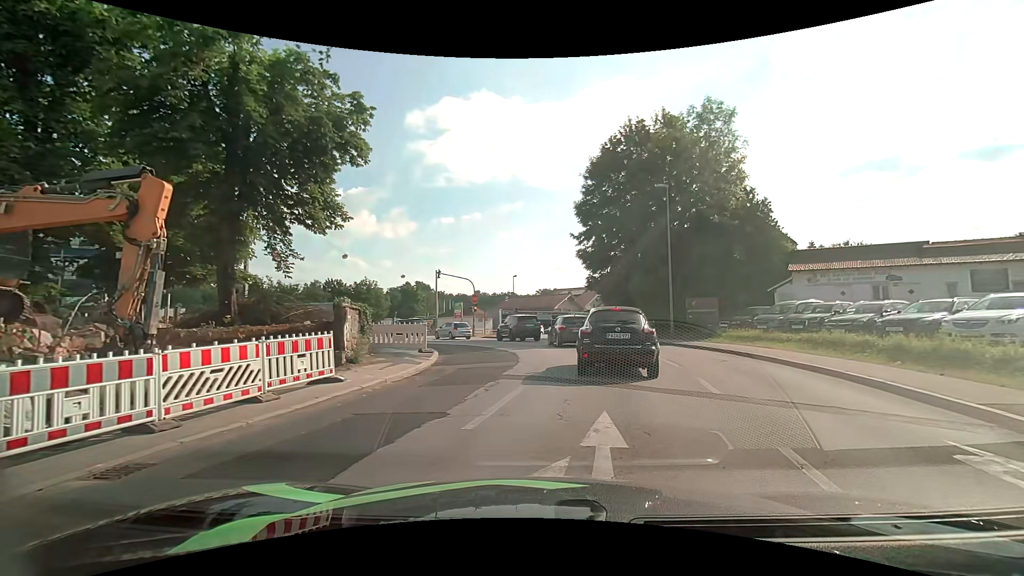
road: tertiary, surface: asphalt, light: Day
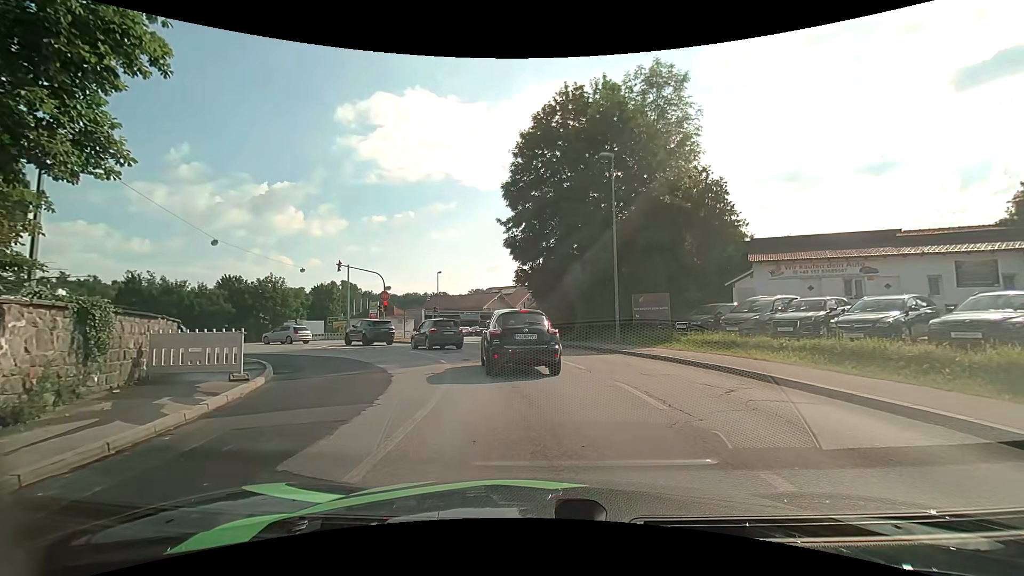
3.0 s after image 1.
(+0.8, +7.2) m; +8°
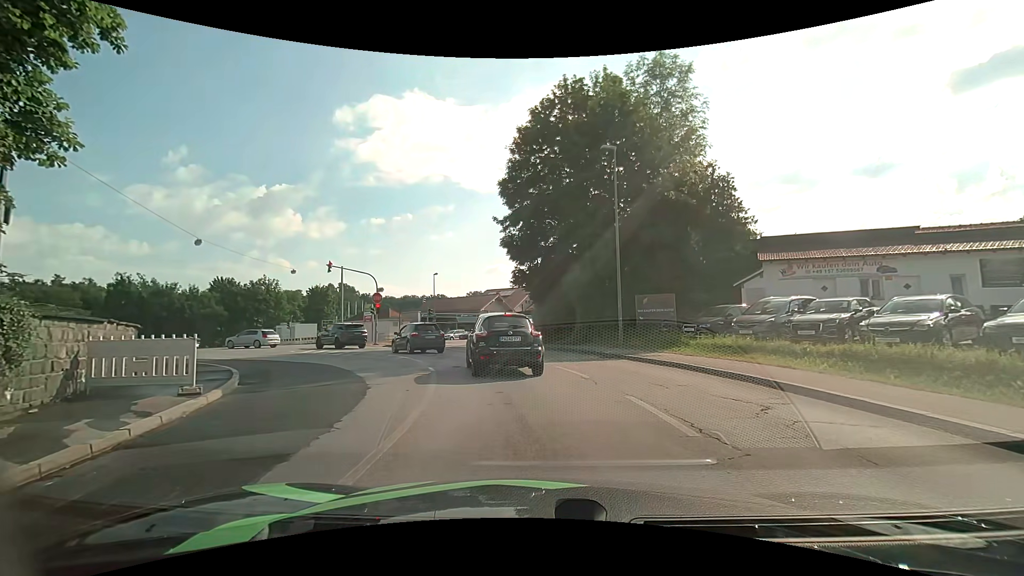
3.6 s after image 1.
(0.0, +1.5) m; 0°
